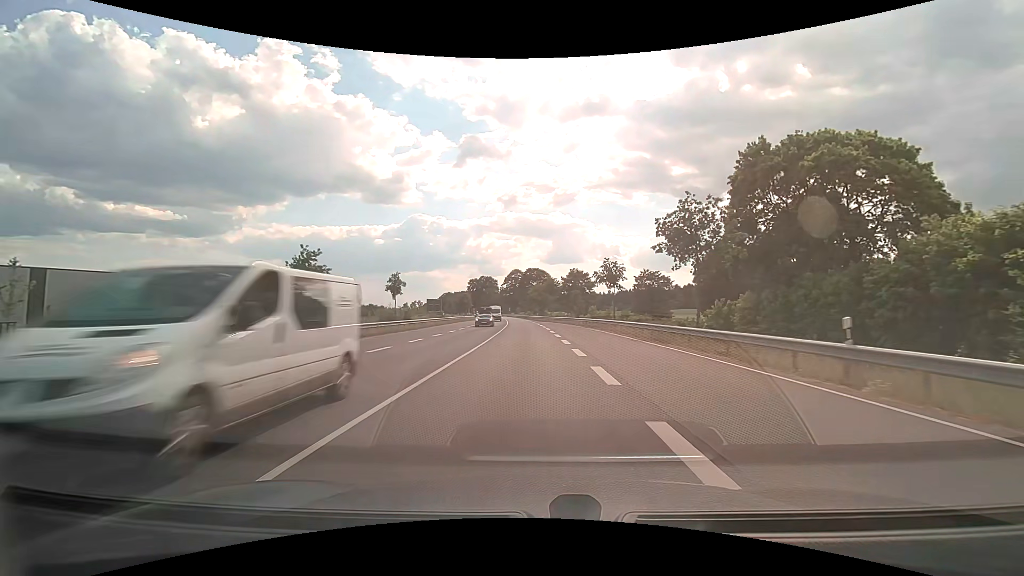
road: primary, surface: asphalt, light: Day
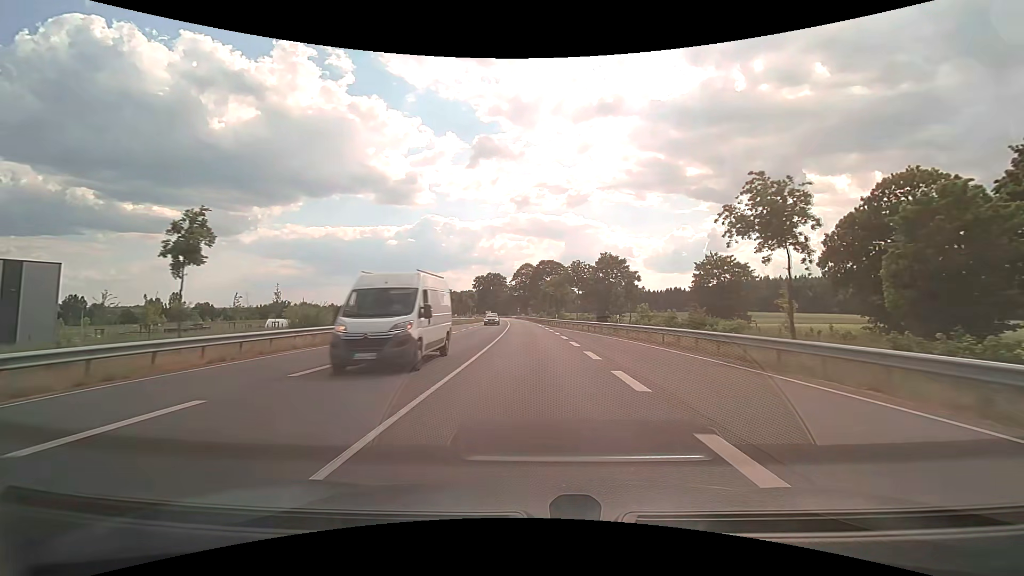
(-0.4, +30.8) m; -2°
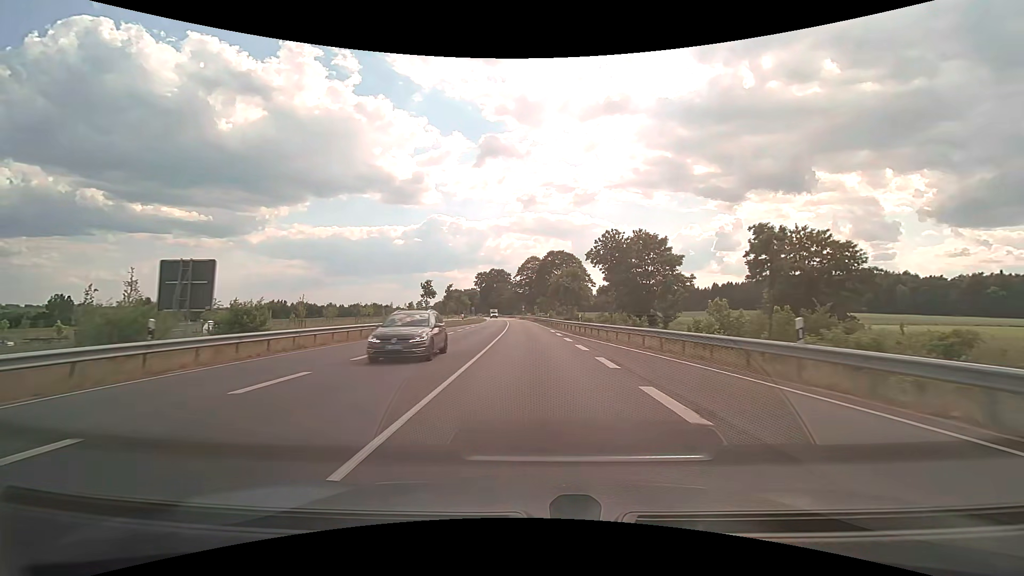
(0.0, +20.7) m; 0°
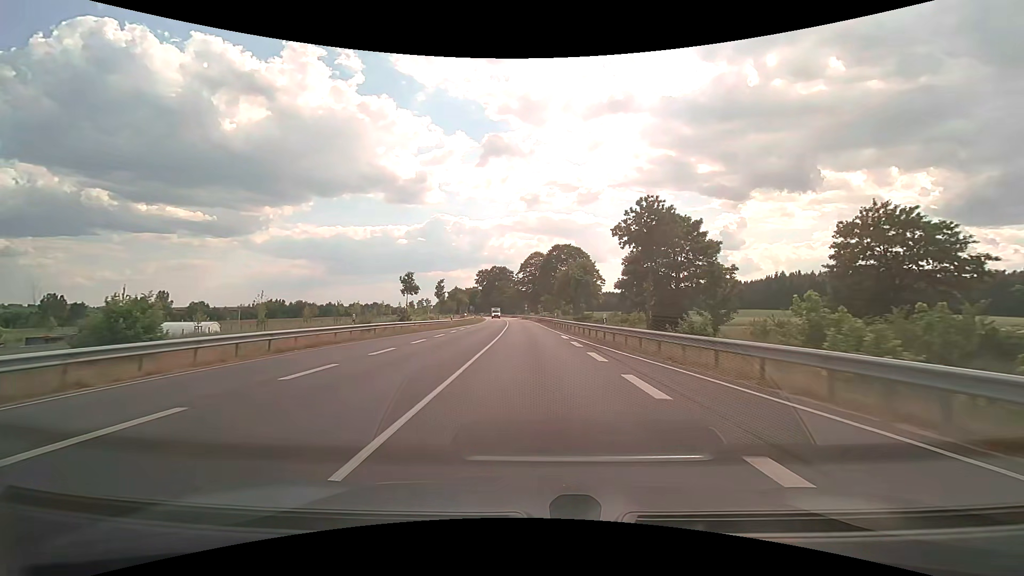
(-0.1, +10.4) m; -1°
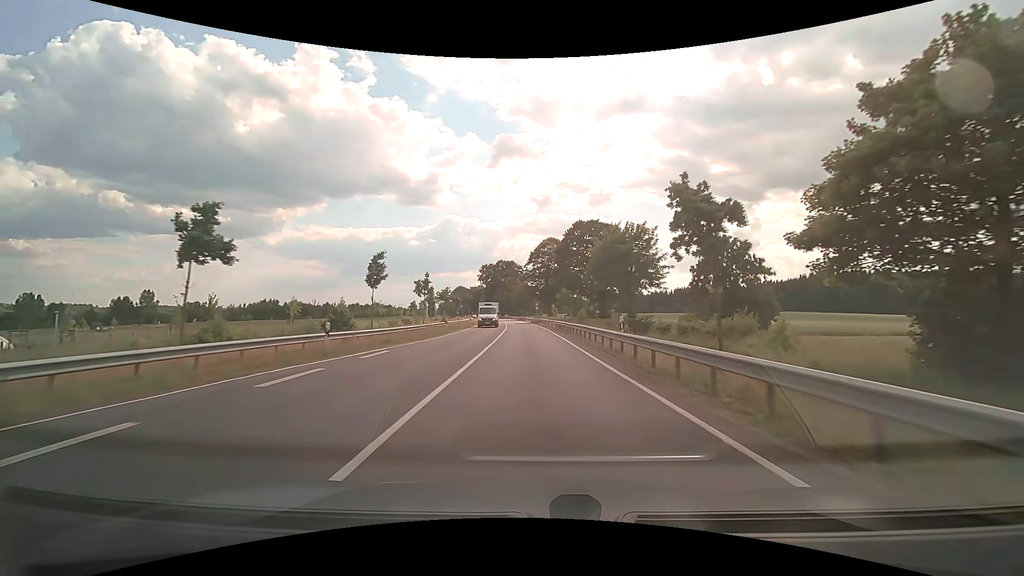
(-0.4, +31.4) m; -1°
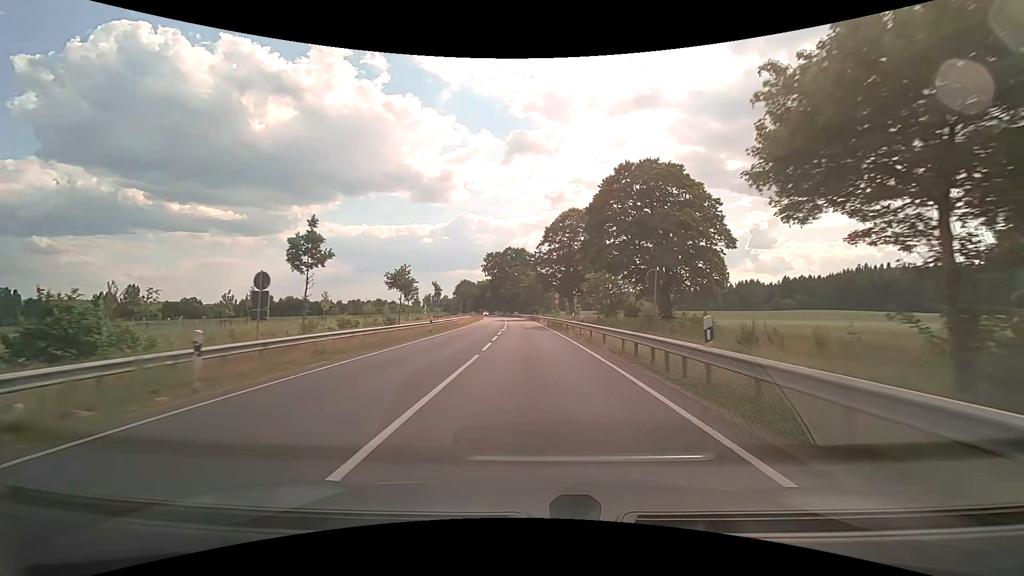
(-0.5, +31.8) m; -2°
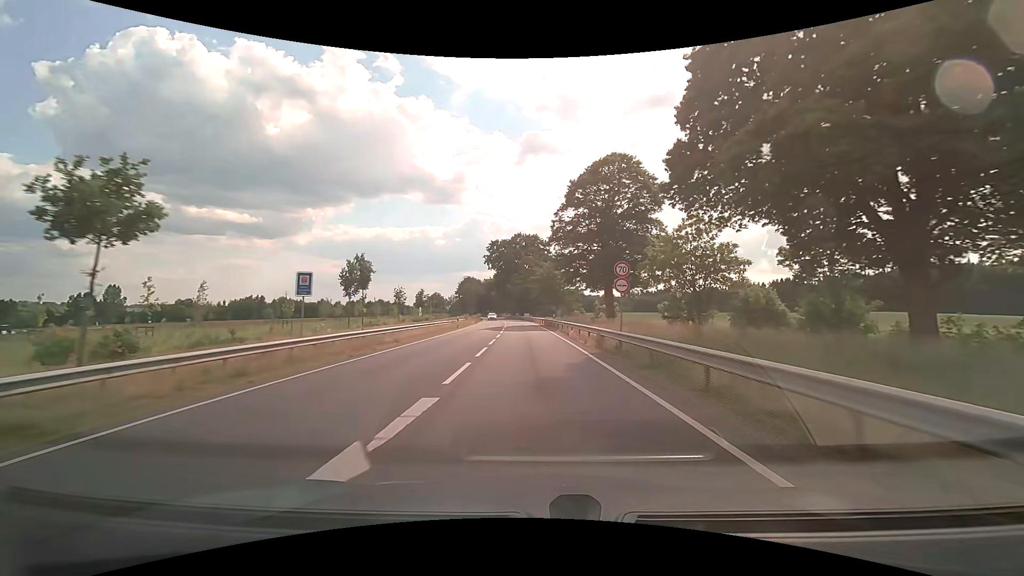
(-0.5, +32.2) m; -2°
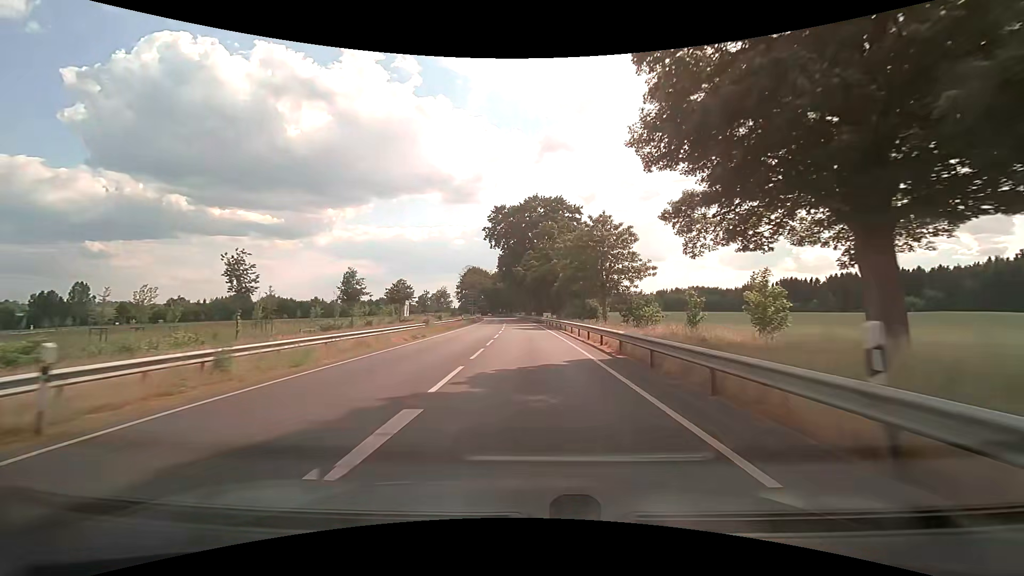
(-0.8, +43.4) m; -2°
(0, +10) (0, +20) (-1, +30) (-1, +40) (-1, +50) (-2, +60) (-2, +70) (-3, +80) (-4, +90) (-5, +100) m
